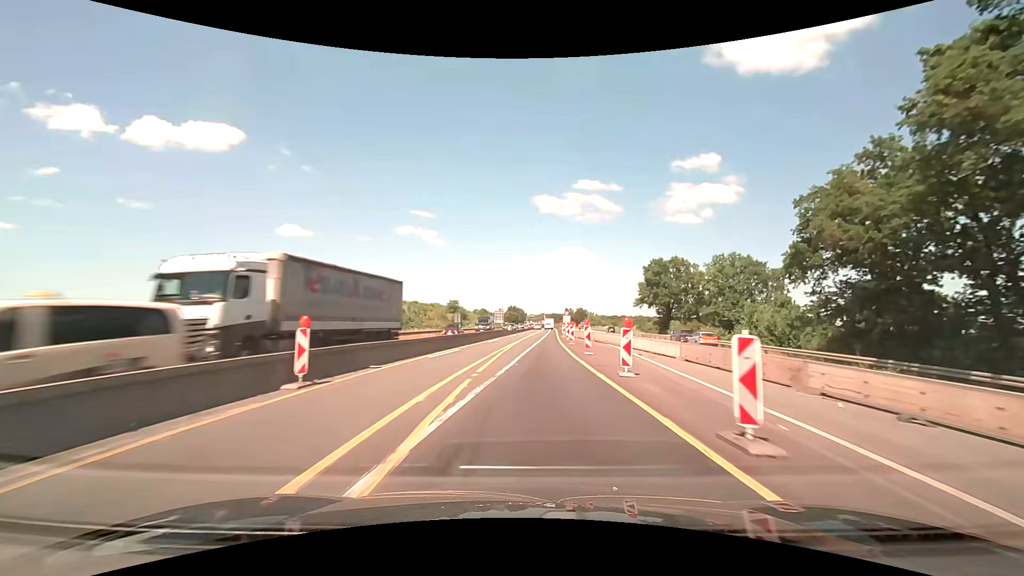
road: motorway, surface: asphalt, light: Day
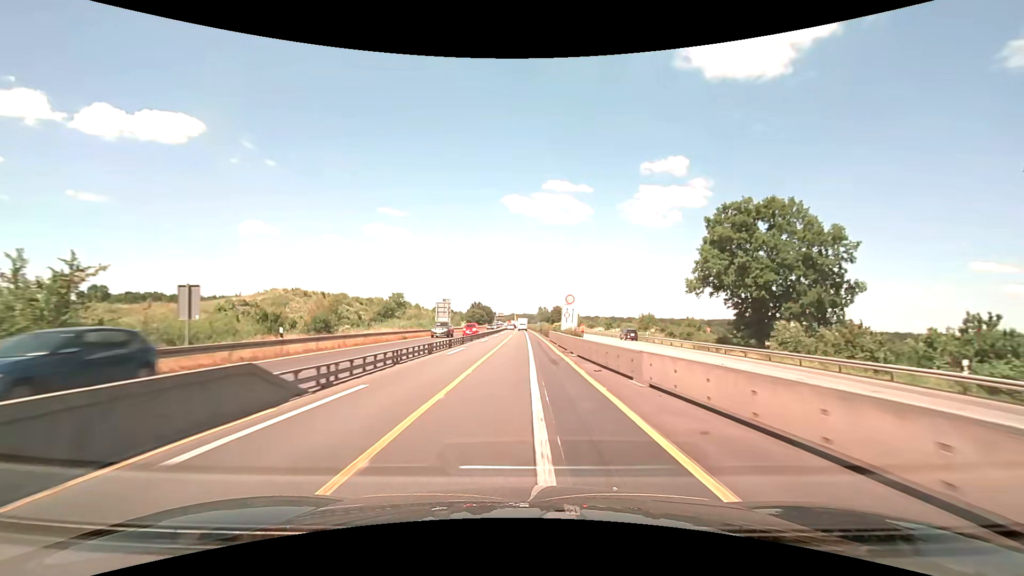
(+1.9, +51.5) m; +3°
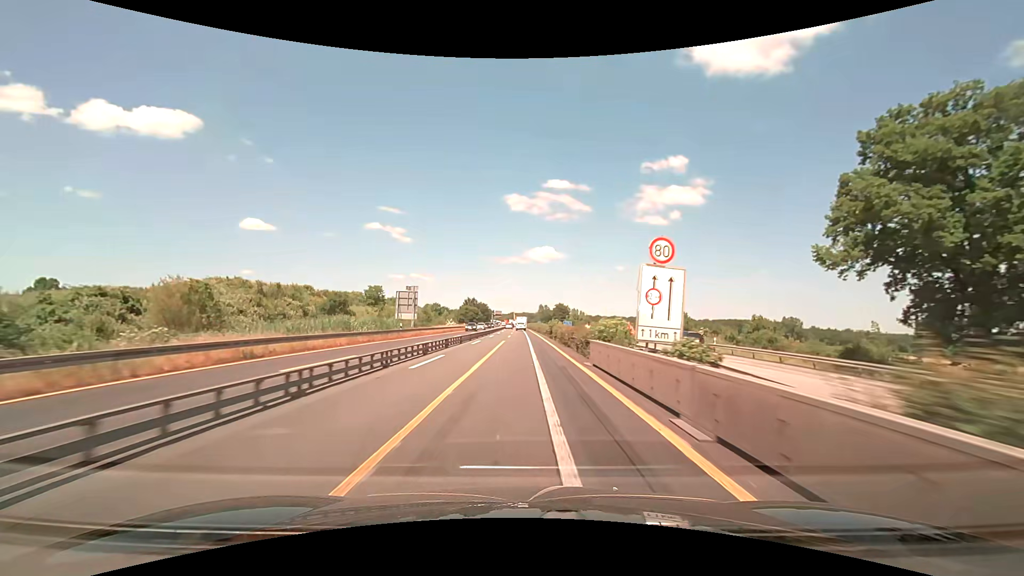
(0.0, +25.8) m; 0°
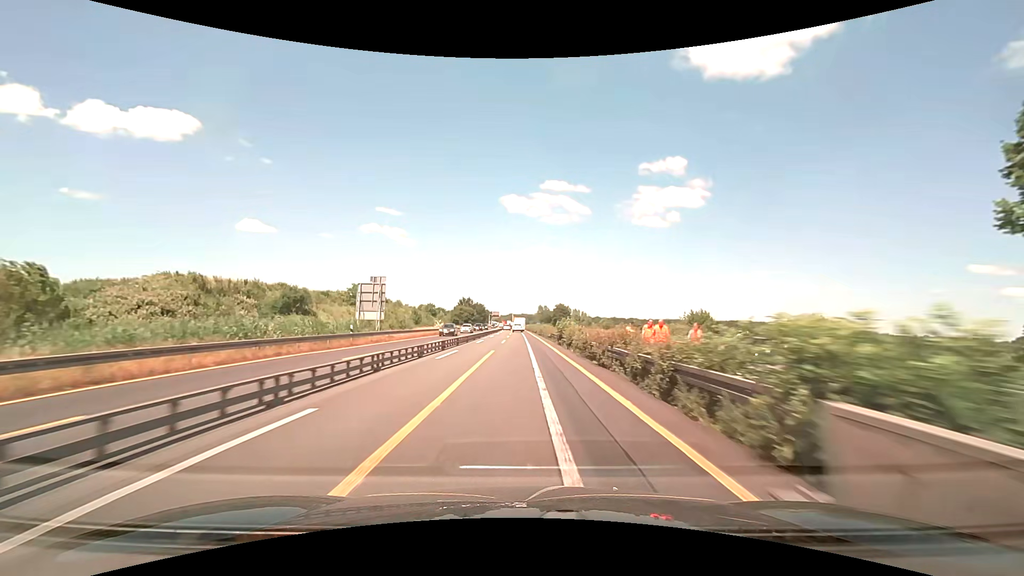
(0.0, +12.9) m; 0°
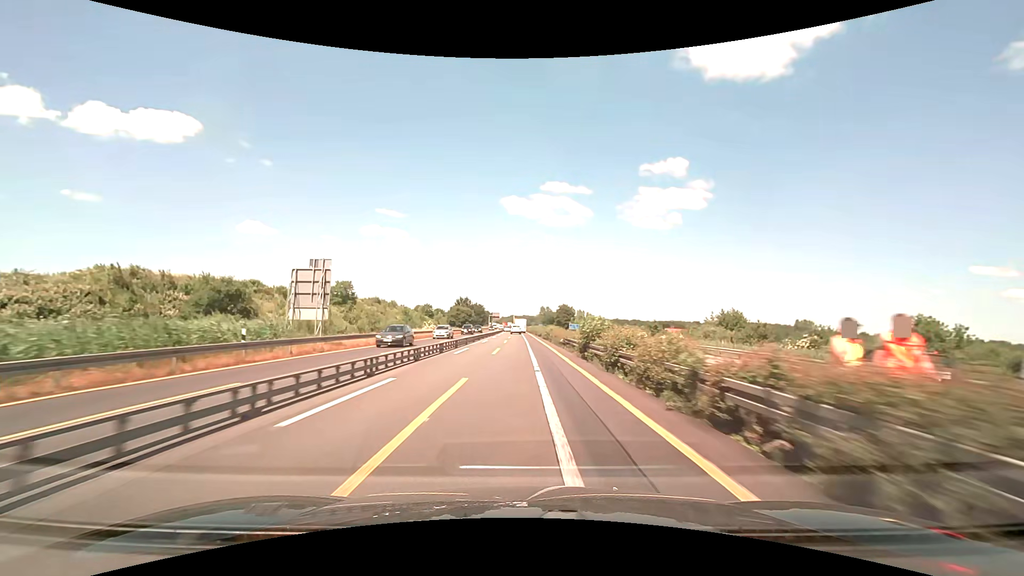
(0.0, +12.9) m; 0°
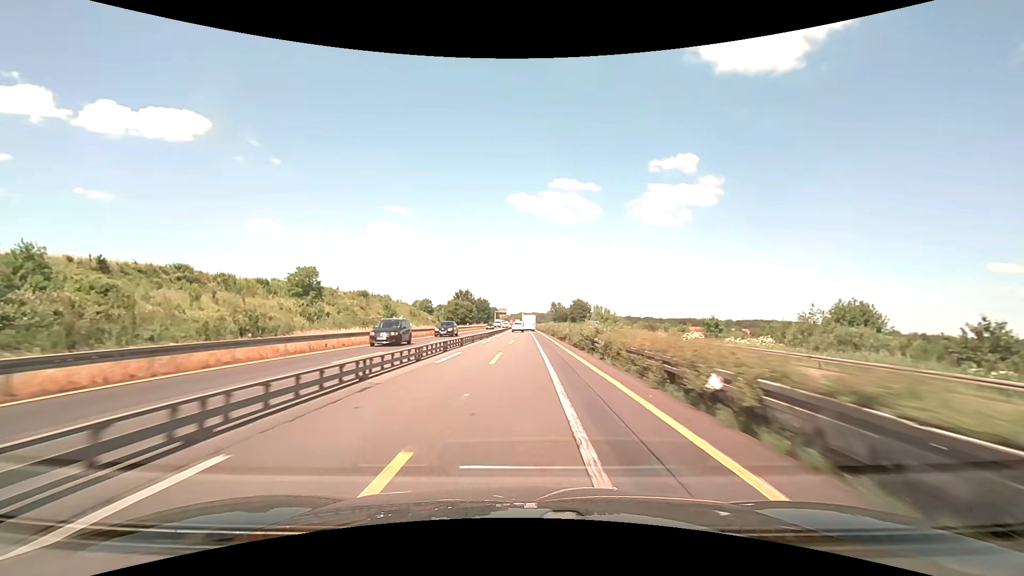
(-0.2, +25.8) m; -1°
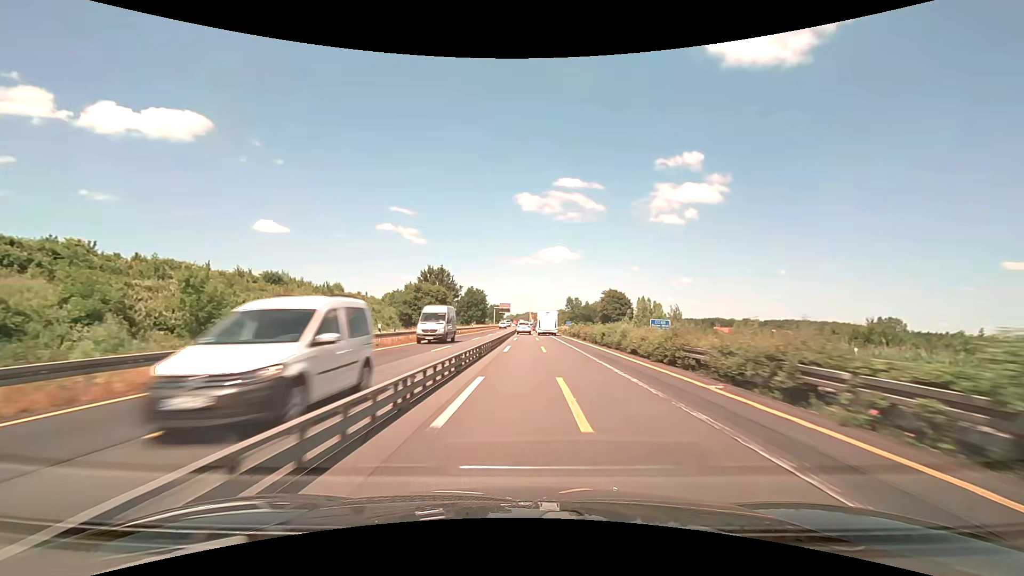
(-1.4, +64.4) m; -1°
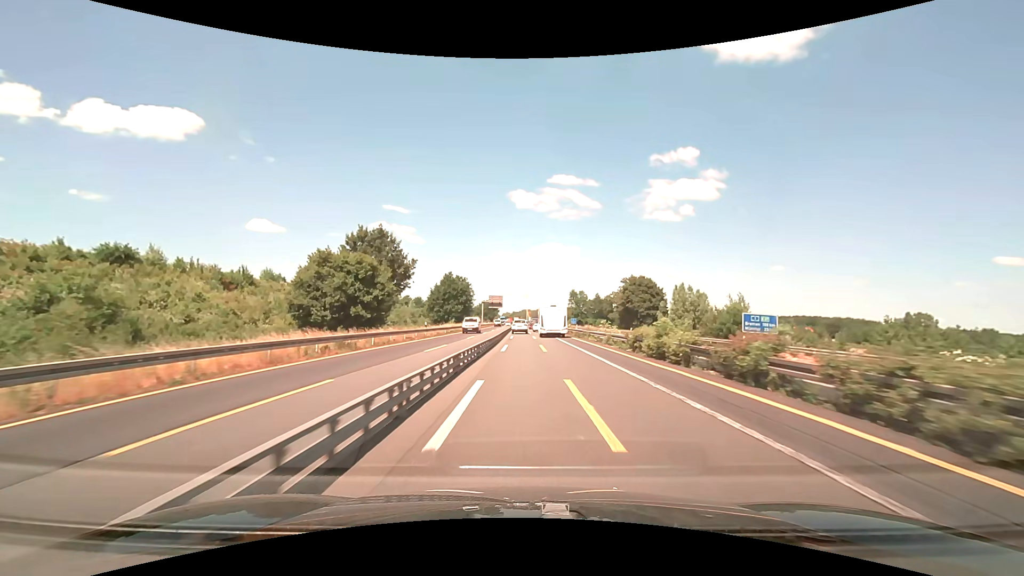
(+0.3, +36.6) m; +1°
(0, +10) (0, +20) (0, +30) (0, +40) (0, +50) (0, +60) (0, +70) (-1, +80) (-1, +90) (-1, +100) m
